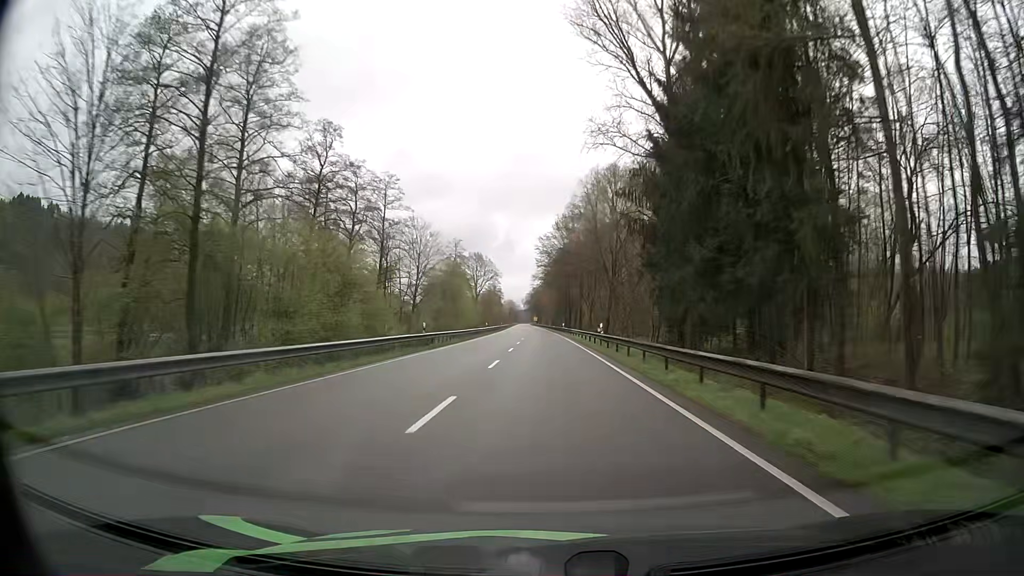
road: primary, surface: asphalt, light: Day
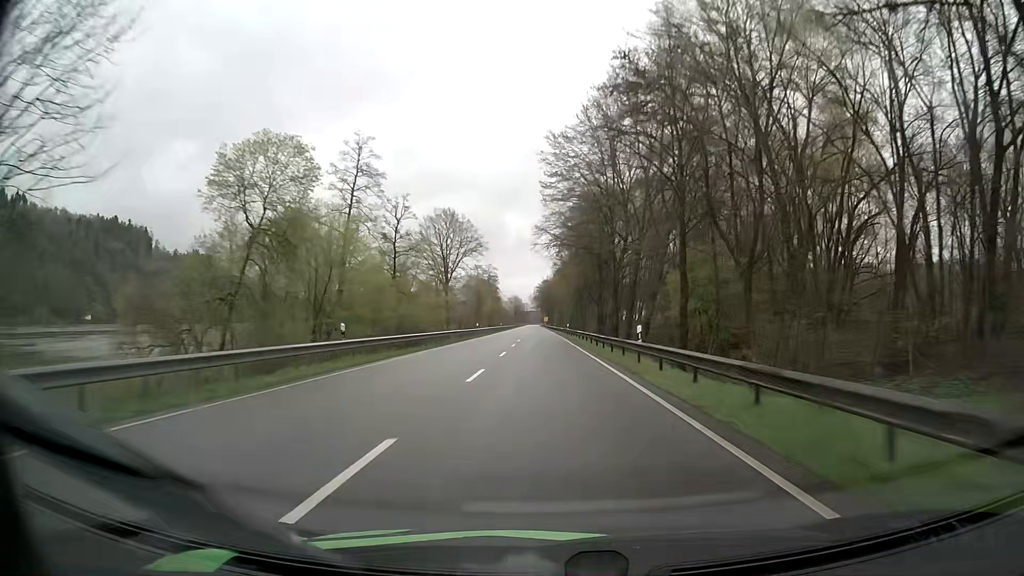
(-0.2, +64.4) m; -1°
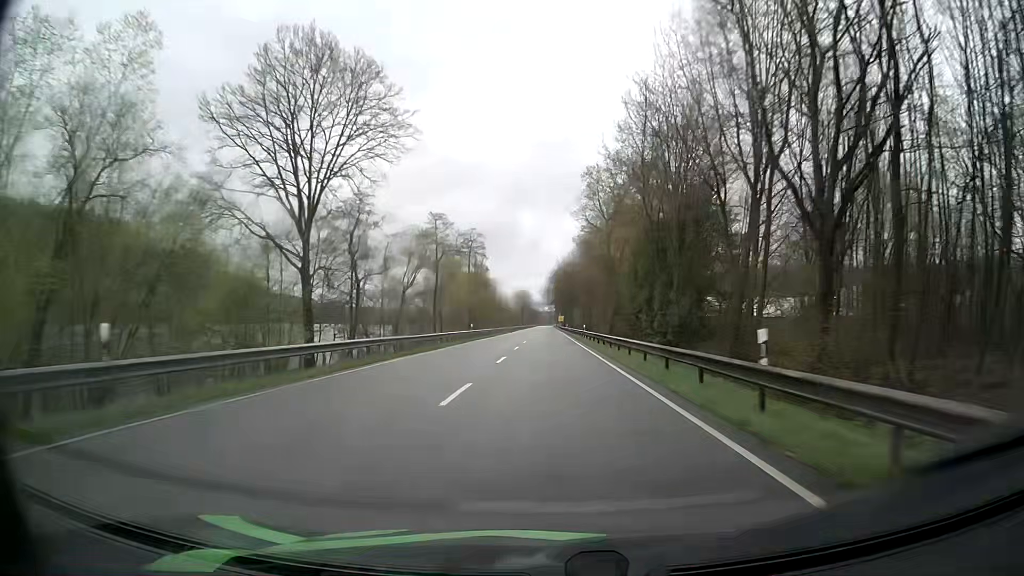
(-0.9, +64.4) m; -1°
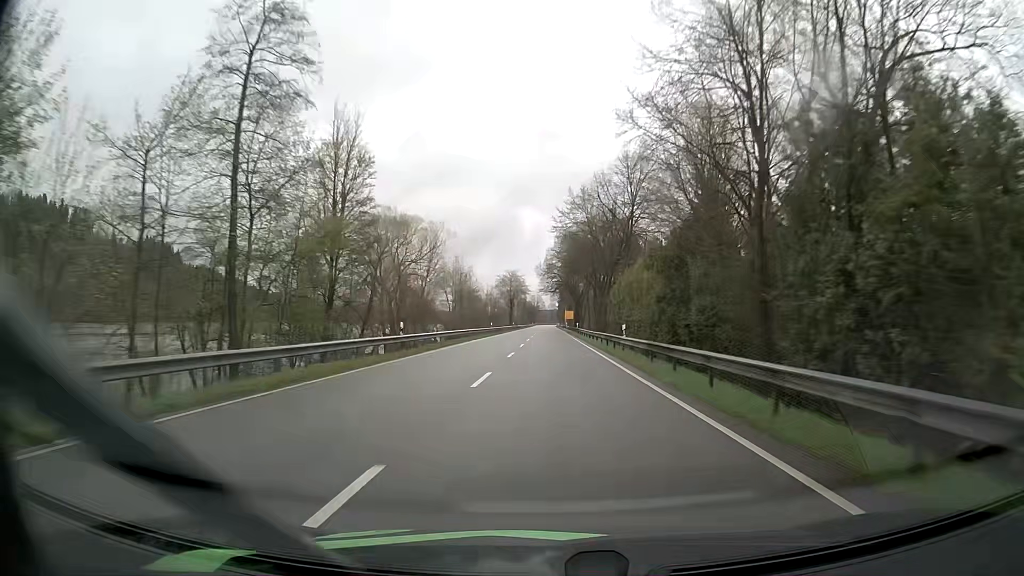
(-0.4, +80.5) m; -1°
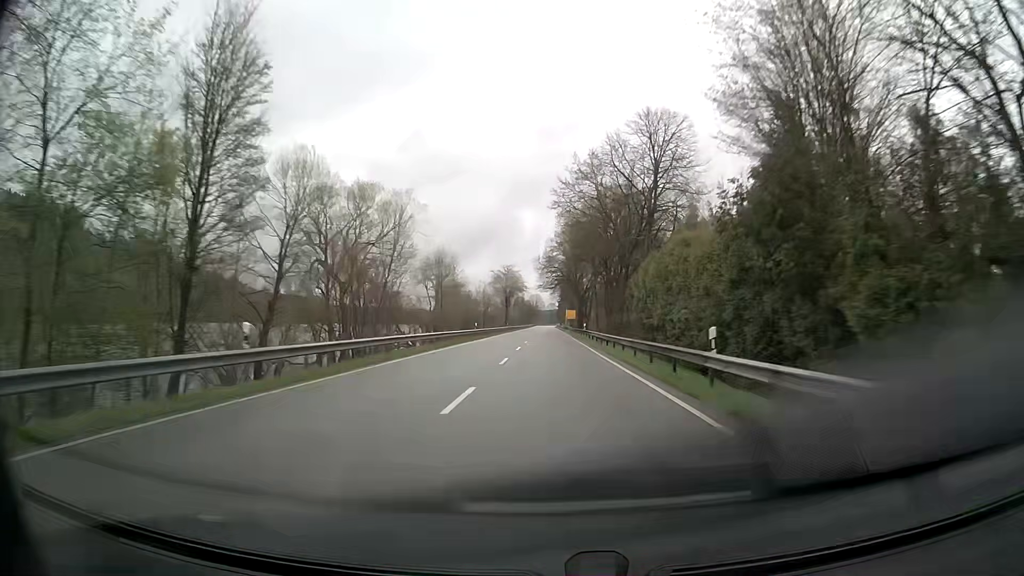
(+0.1, +16.1) m; 0°
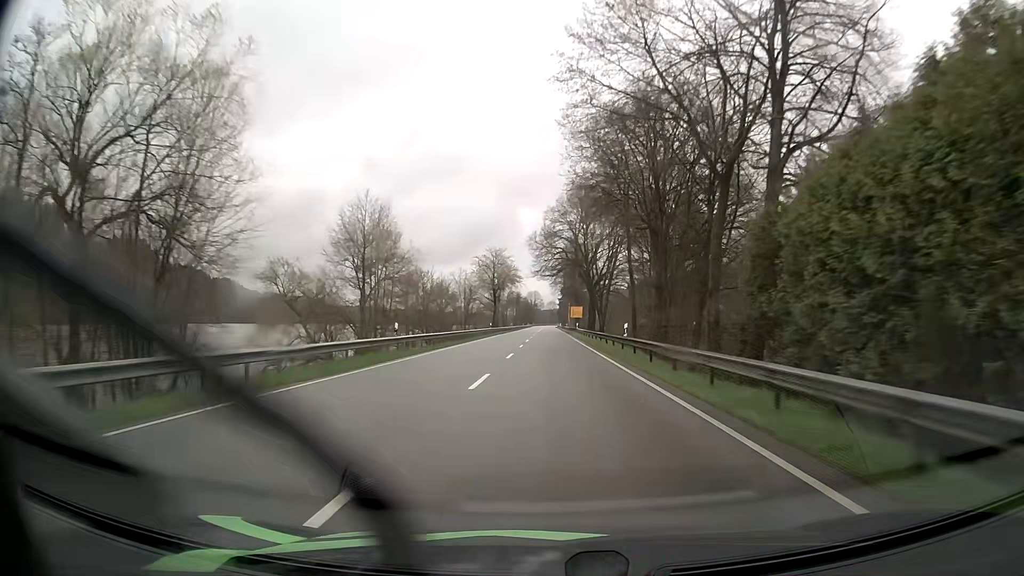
(0.0, +32.2) m; 0°
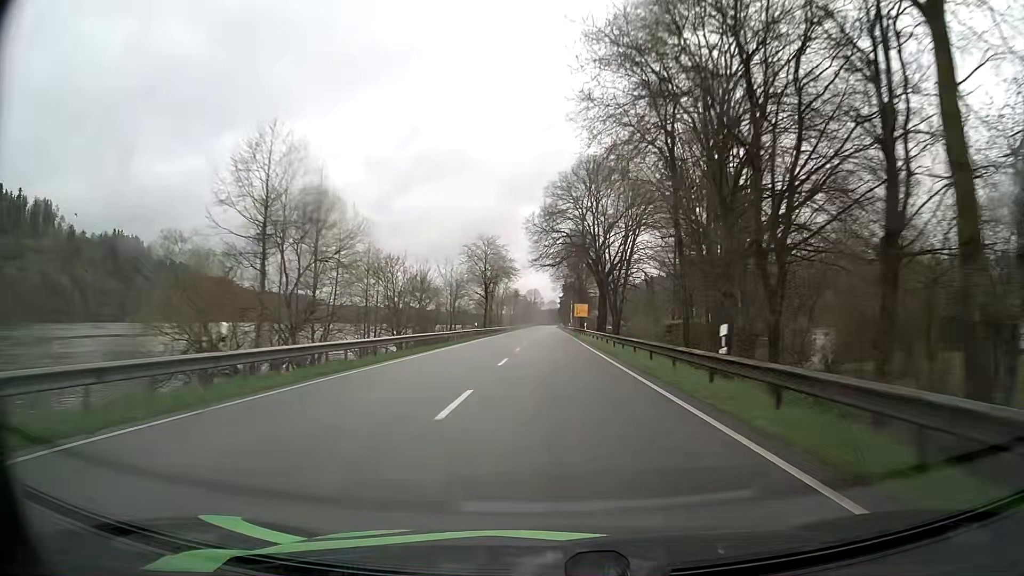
(0.0, +16.1) m; 0°
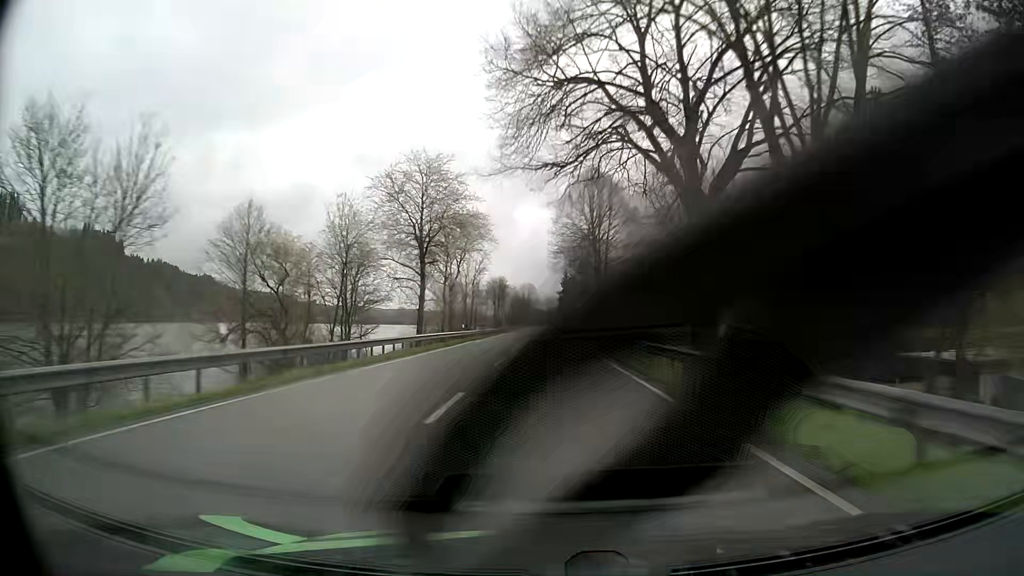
(+0.1, +48.4) m; 0°
(0, +10) (0, +20) (0, +30) (0, +40) (0, +50) (0, +60) (0, +70) (0, +80) (0, +90) (0, +100) m
